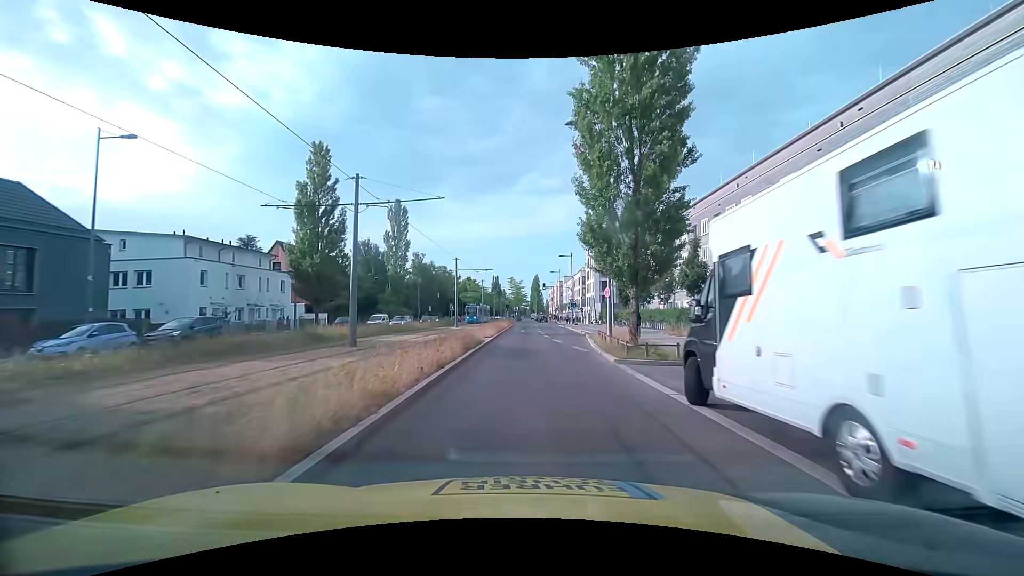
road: secondary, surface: asphalt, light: Day
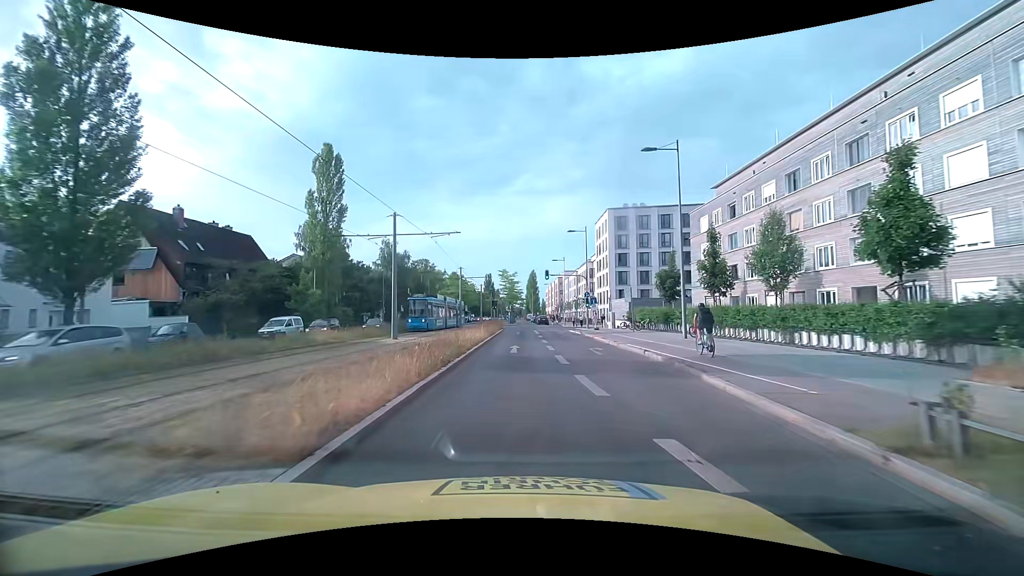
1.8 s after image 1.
(-0.1, +22.6) m; 0°
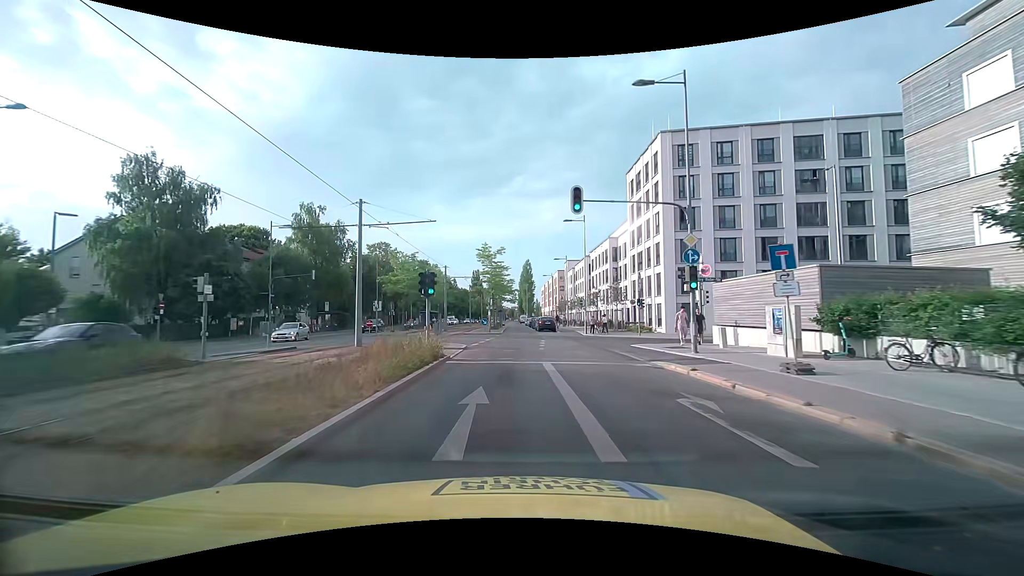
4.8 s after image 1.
(+0.2, +33.9) m; +1°
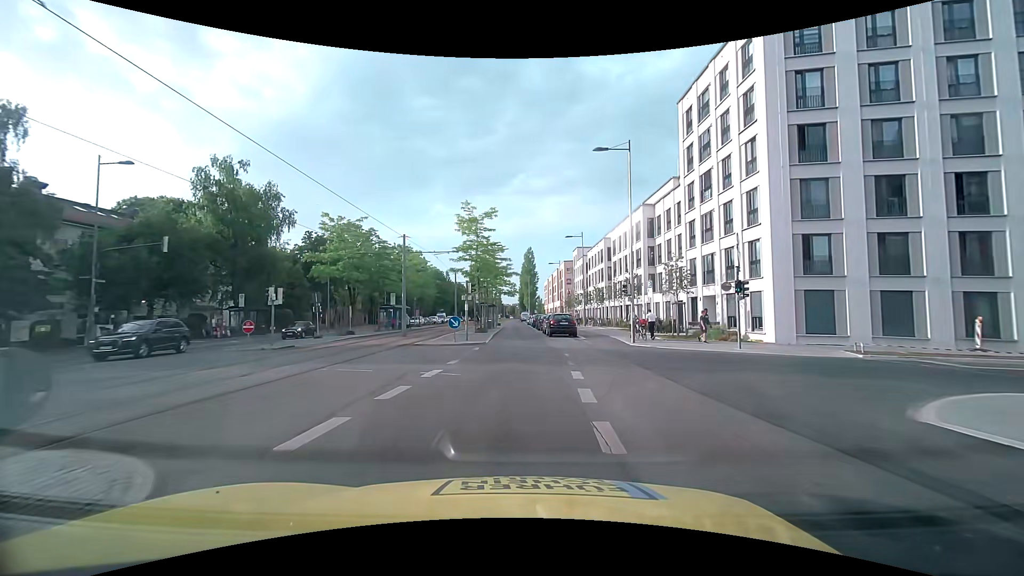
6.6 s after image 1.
(+0.1, +19.2) m; 0°
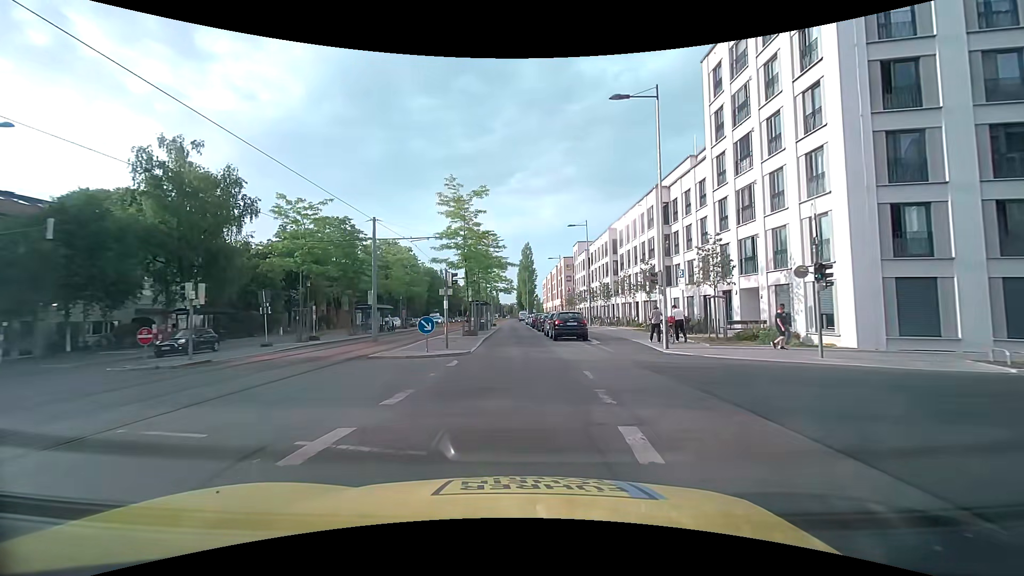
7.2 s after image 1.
(0.0, +6.4) m; 0°
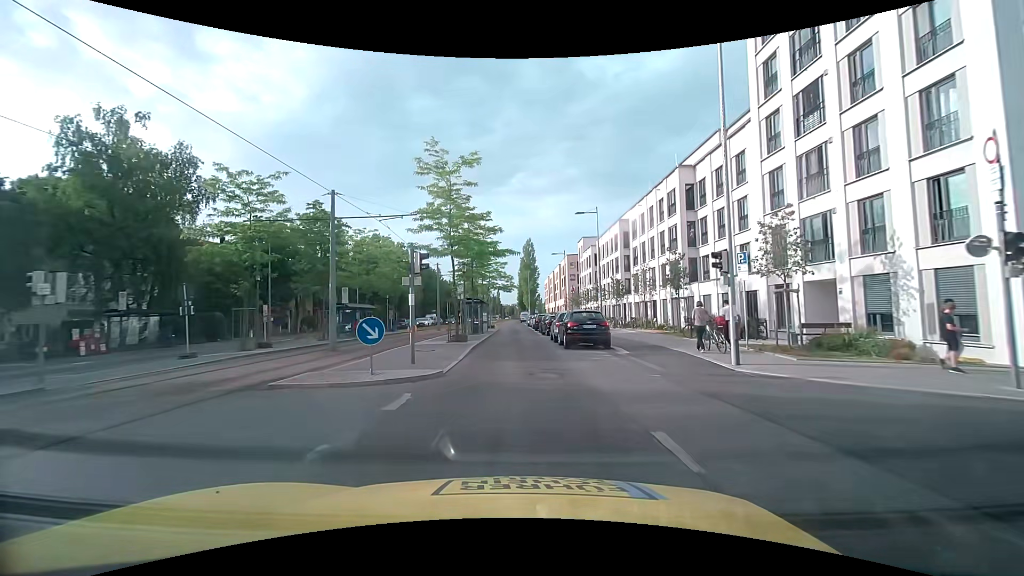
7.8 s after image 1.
(0.0, +6.4) m; 0°
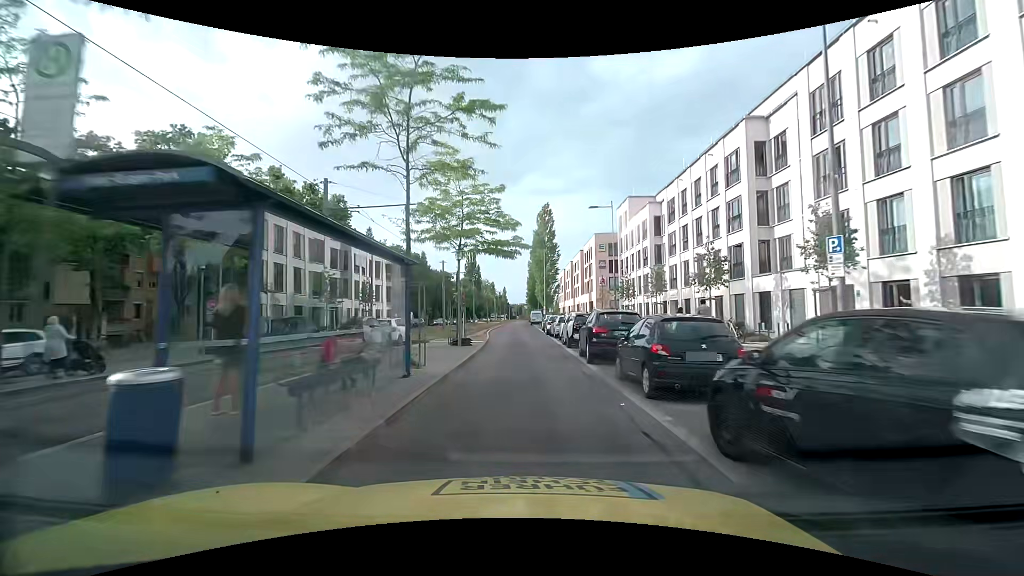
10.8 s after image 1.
(-0.5, +32.1) m; -1°
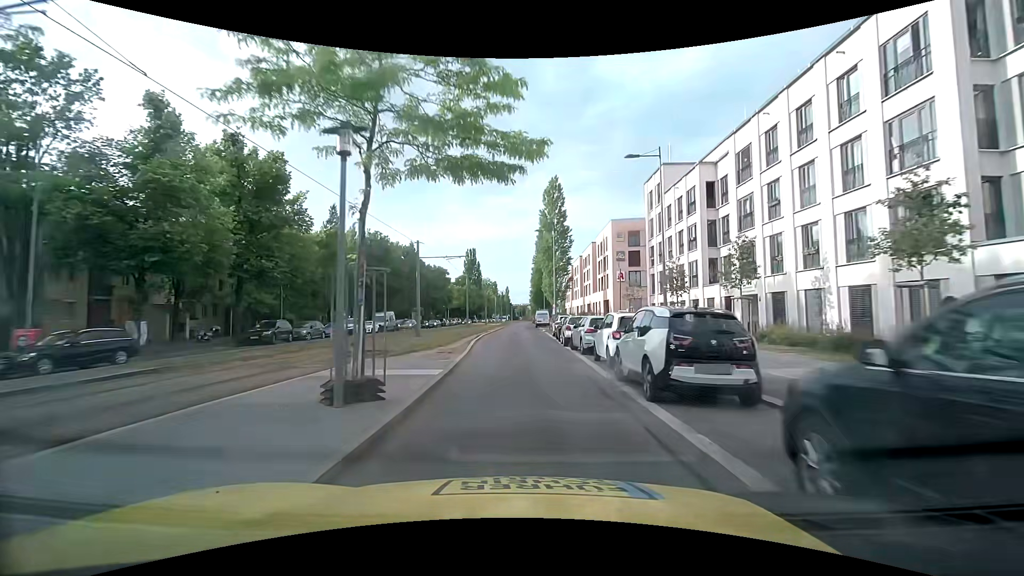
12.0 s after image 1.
(-0.1, +13.7) m; 0°
(0, +10) (0, +20) (-1, +30) (-1, +40) (-1, +50) (-2, +60) (-2, +70) (-2, +80) (-1, +90) (-1, +100) m
